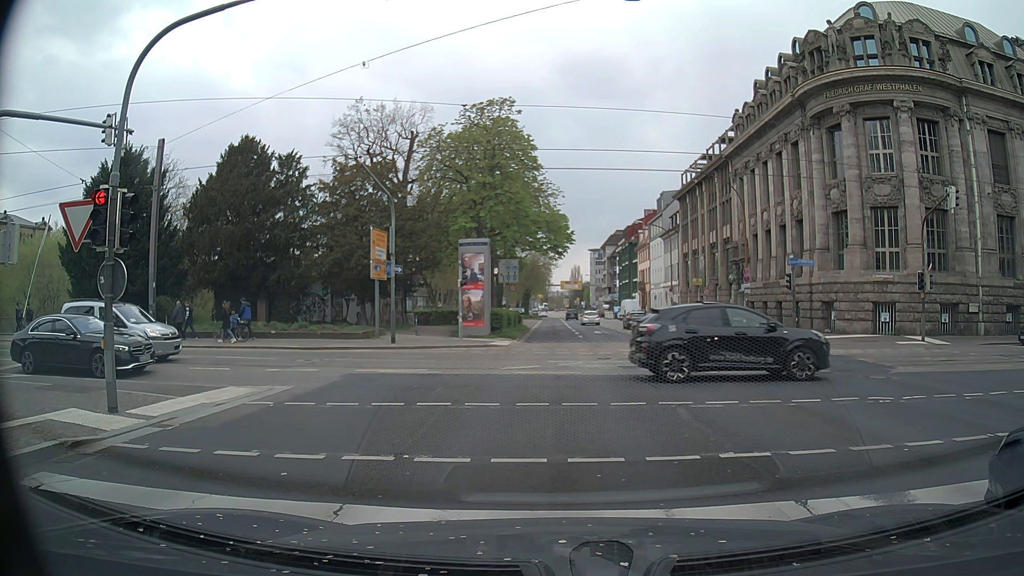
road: primary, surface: asphalt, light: Day
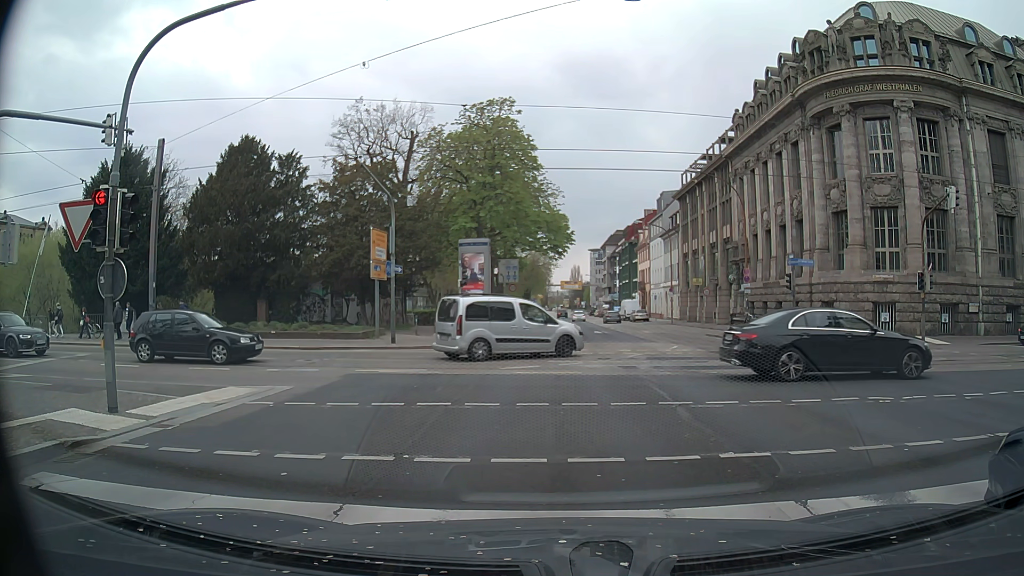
(0.0, 0.0) m; 0°
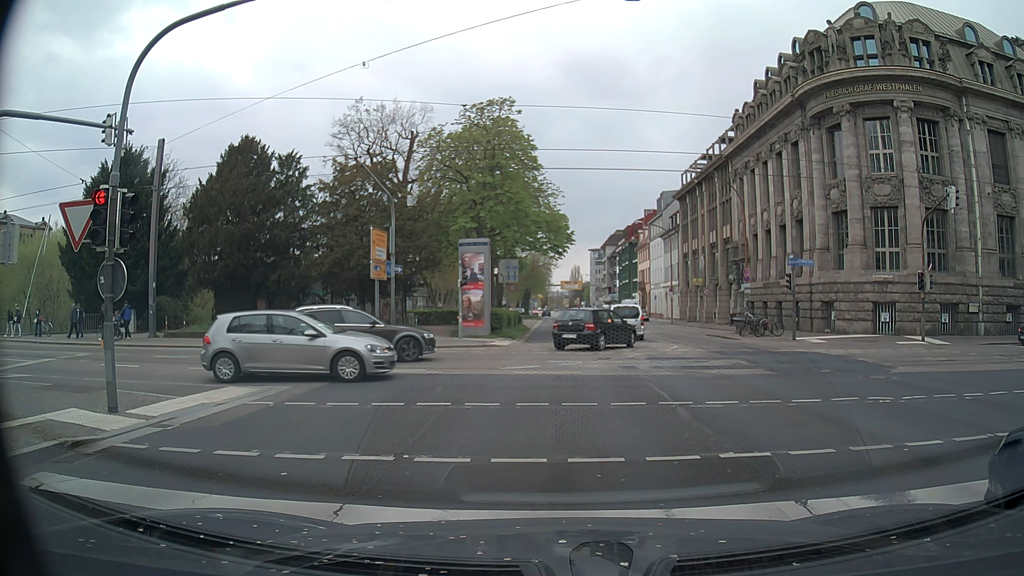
(0.0, 0.0) m; 0°
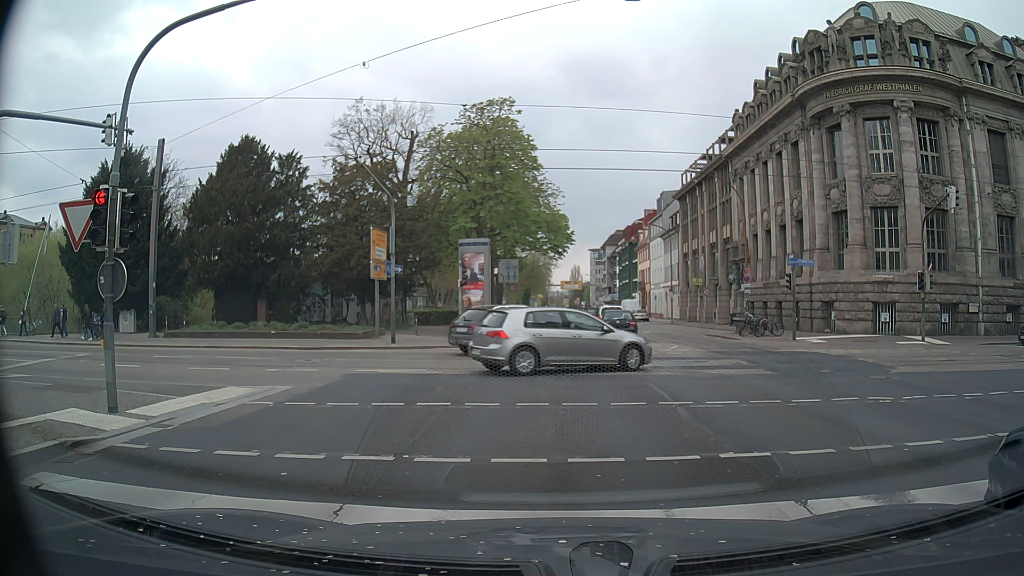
(0.0, 0.0) m; 0°
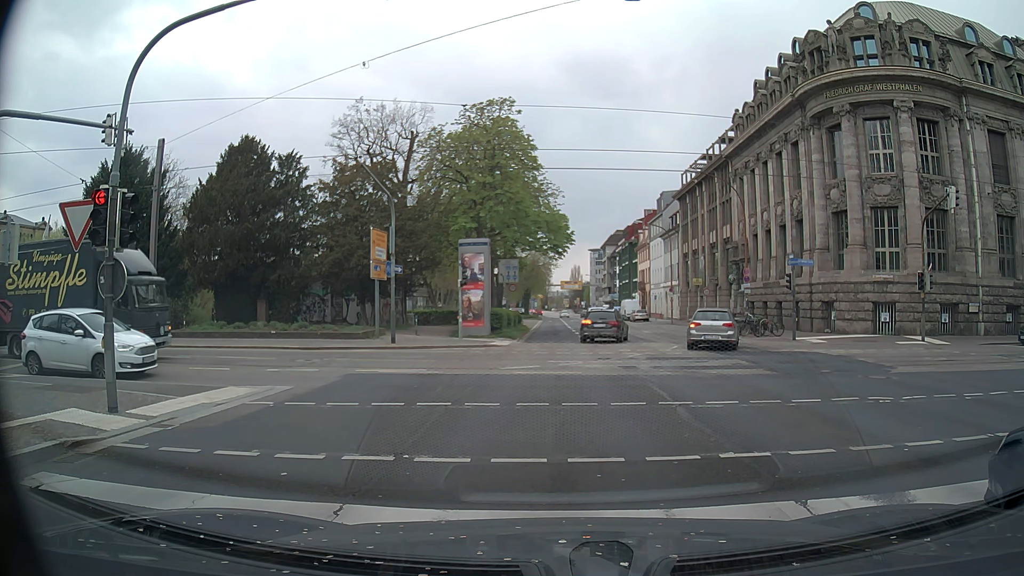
(0.0, 0.0) m; 0°
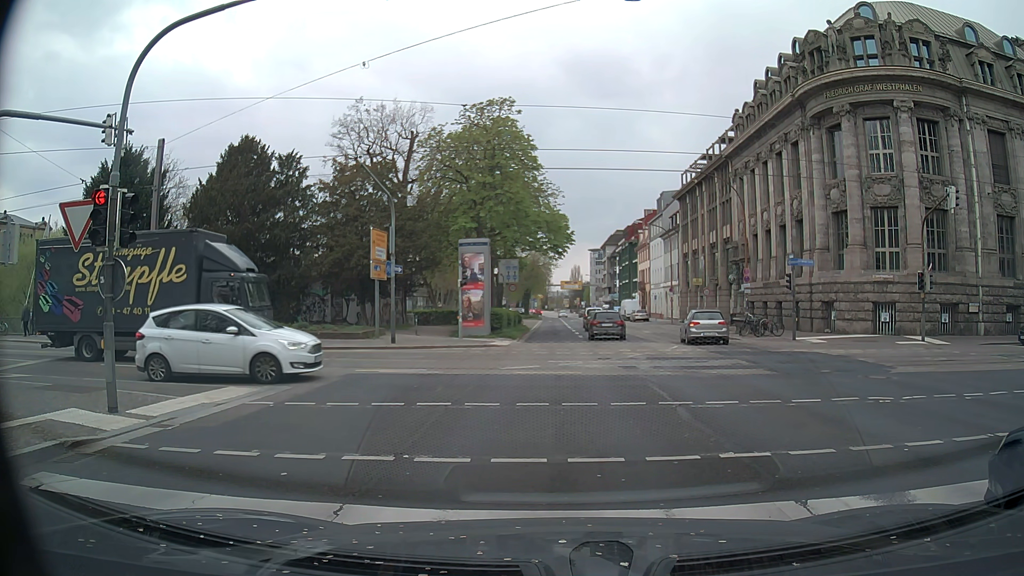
(0.0, 0.0) m; 0°
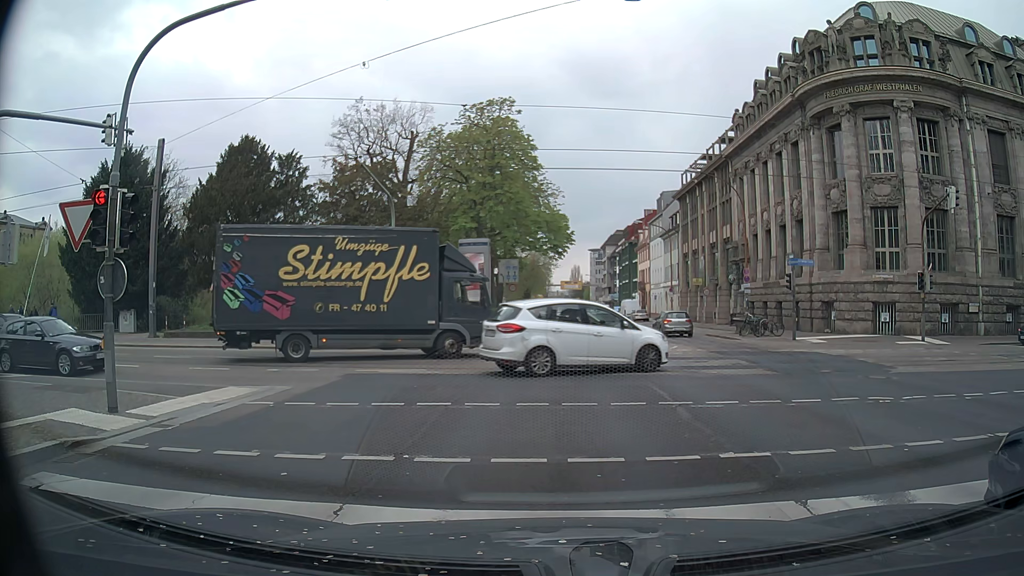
(0.0, 0.0) m; 0°
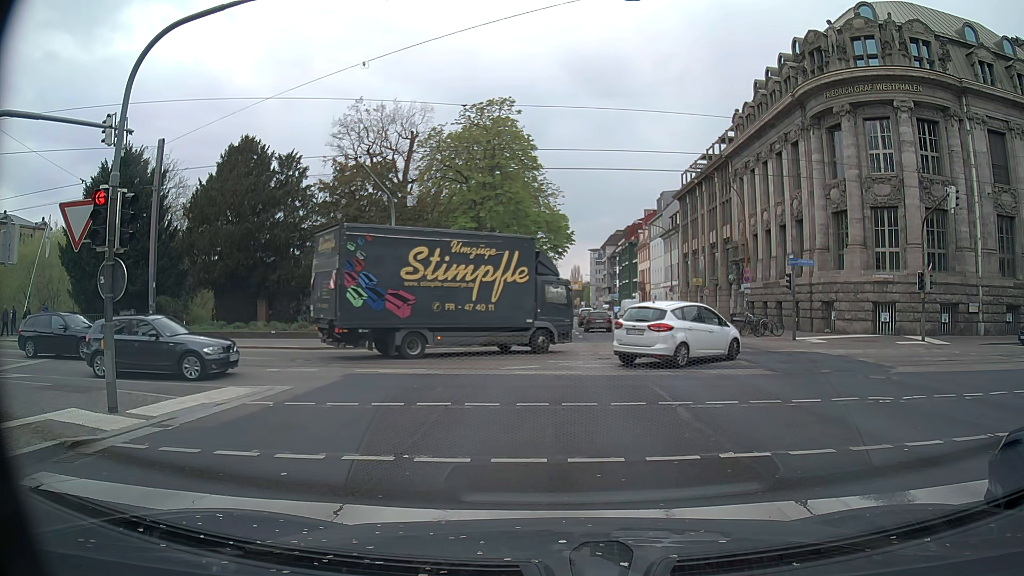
(0.0, 0.0) m; 0°
(0, +10) (0, +20) (+1, +30) (+1, +40) (+1, +50) (+1, +60) (+1, +70) (+1, +80) (+1, +90) (+1, +100) m
